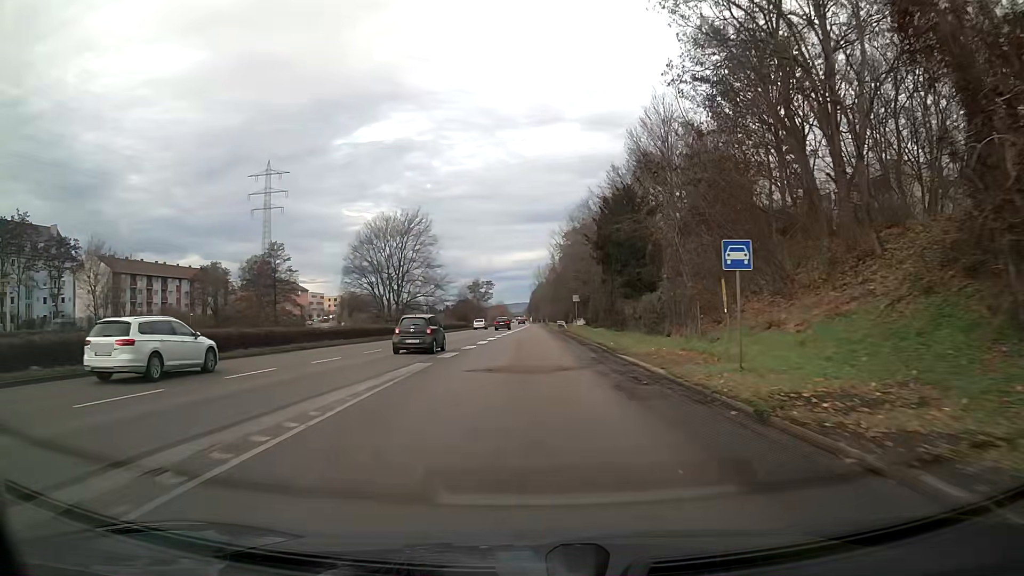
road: trunk_link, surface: asphalt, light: Day
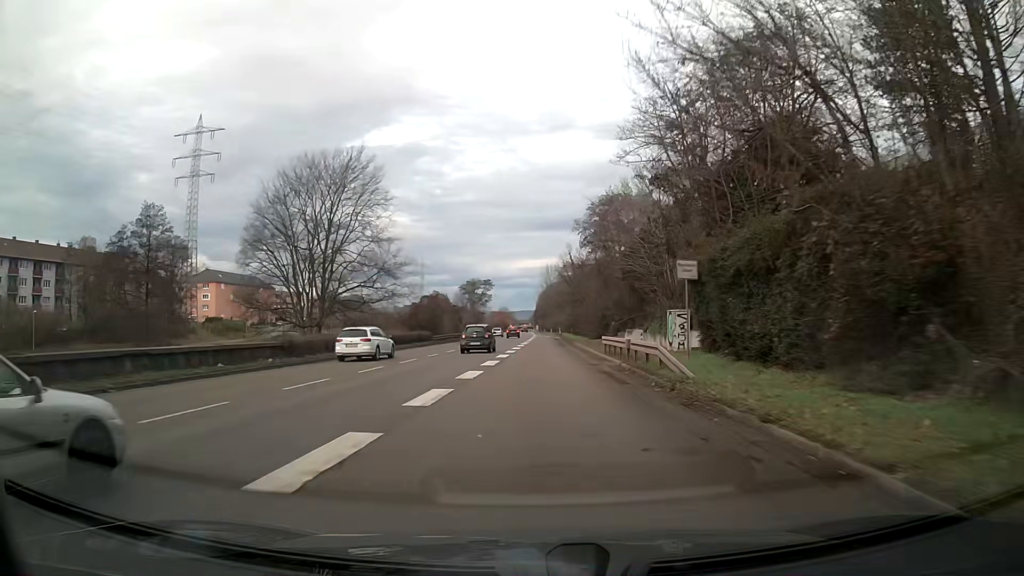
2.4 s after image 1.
(-0.2, +42.5) m; -1°
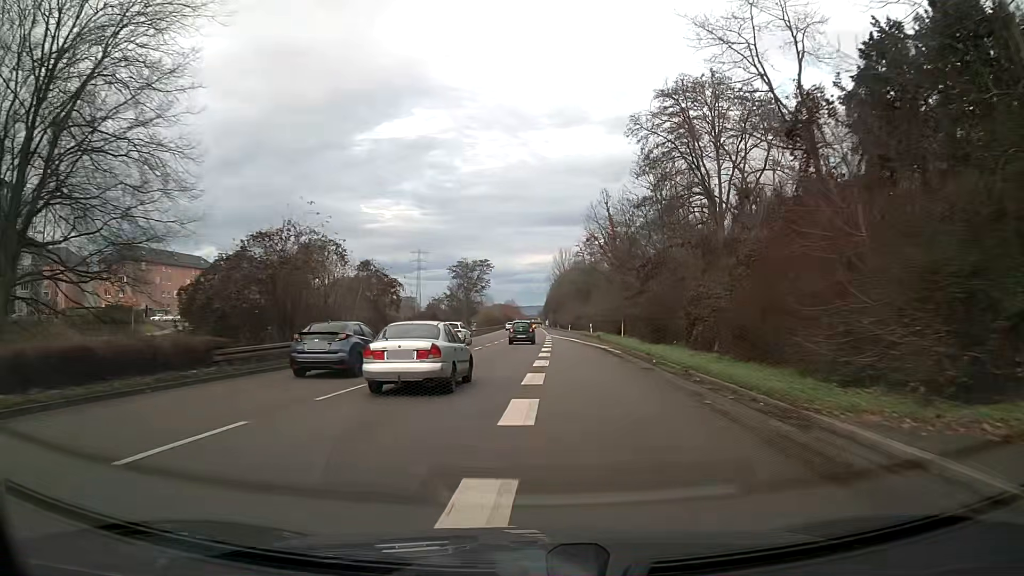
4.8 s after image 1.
(-0.2, +45.5) m; -1°
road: trunk
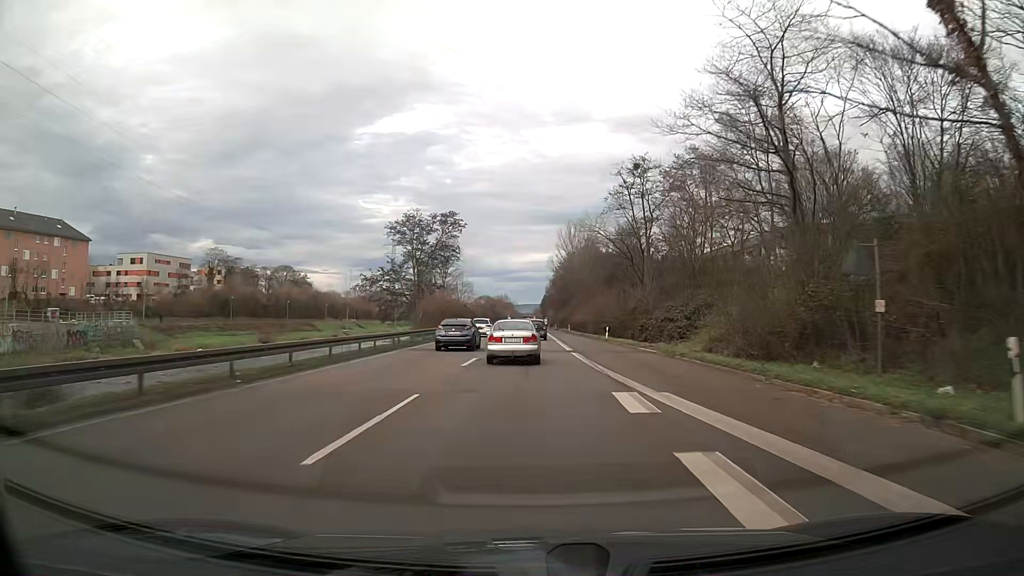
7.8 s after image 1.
(+0.3, +60.3) m; +1°
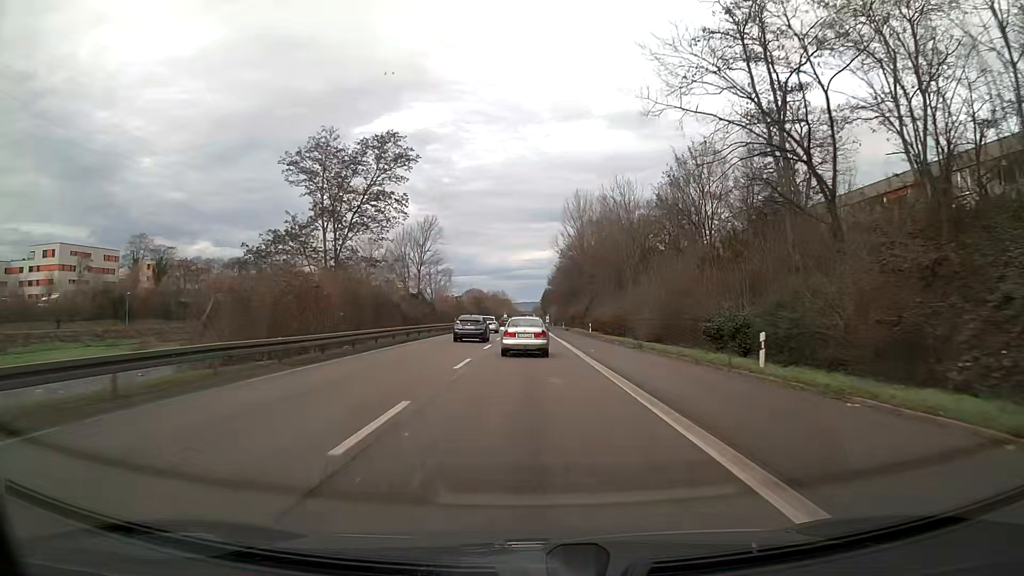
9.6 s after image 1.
(+0.1, +37.2) m; 0°
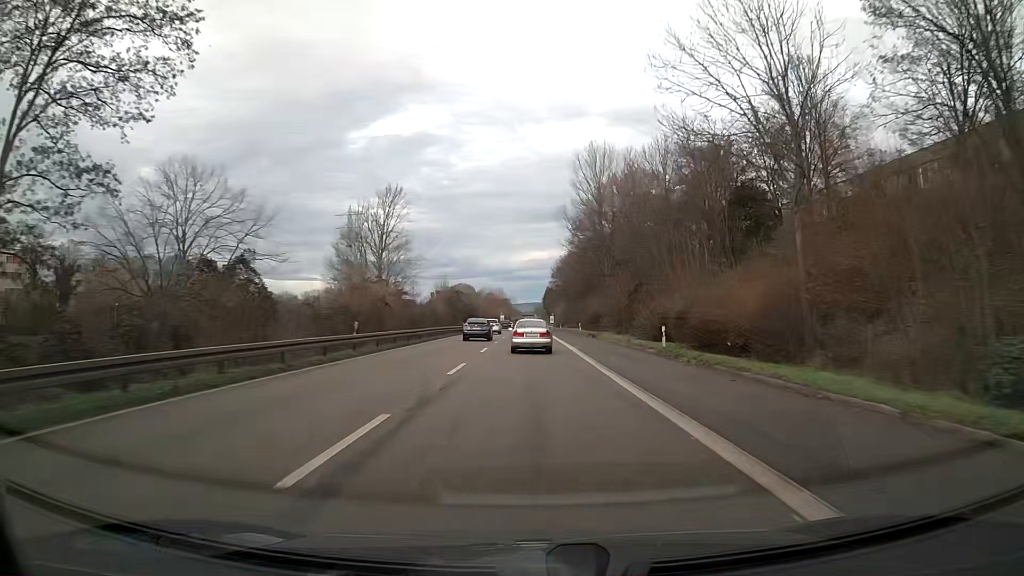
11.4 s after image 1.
(0.0, +35.8) m; 0°
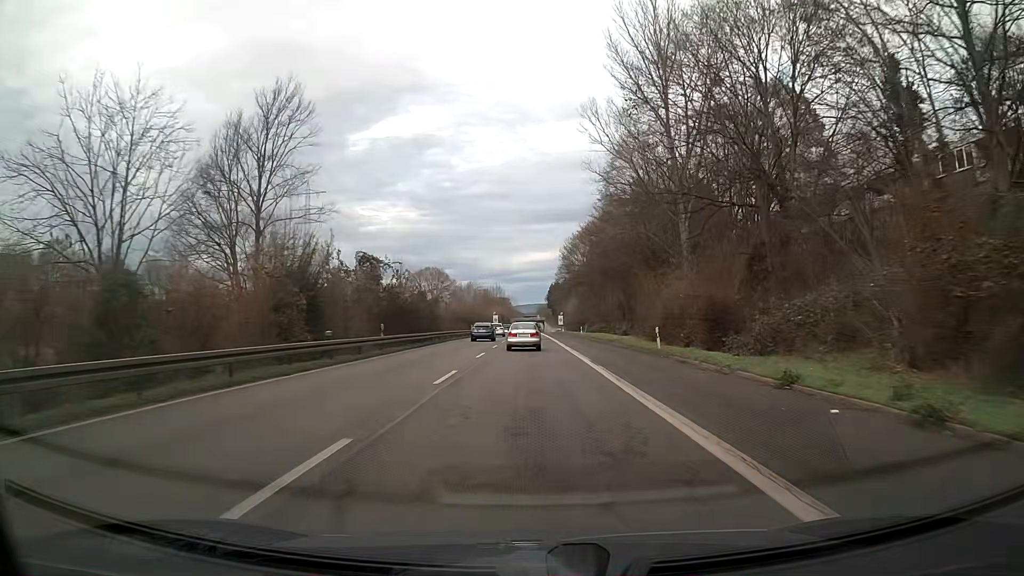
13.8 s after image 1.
(-0.1, +47.7) m; 0°
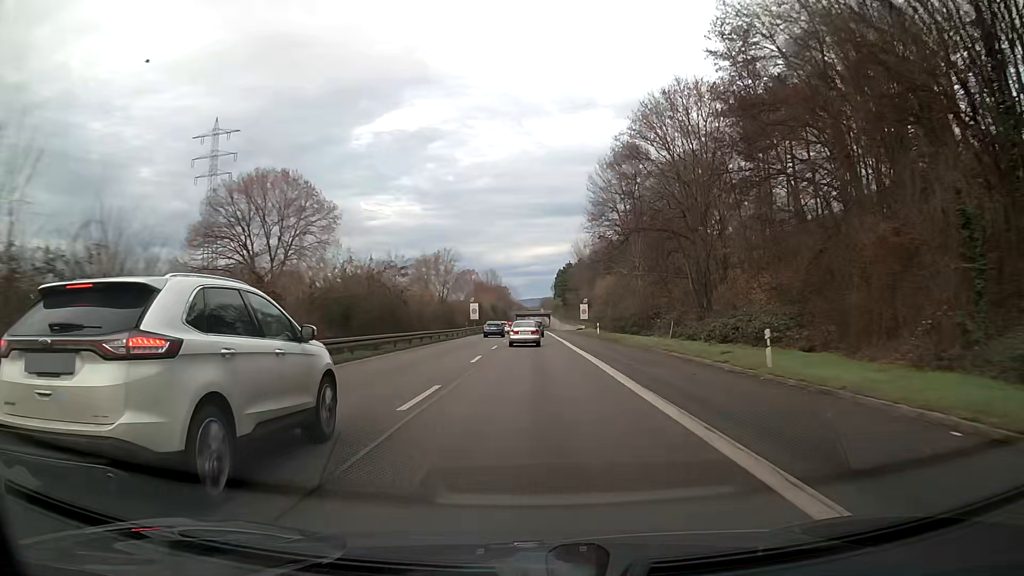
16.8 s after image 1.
(0.0, +62.4) m; 0°
